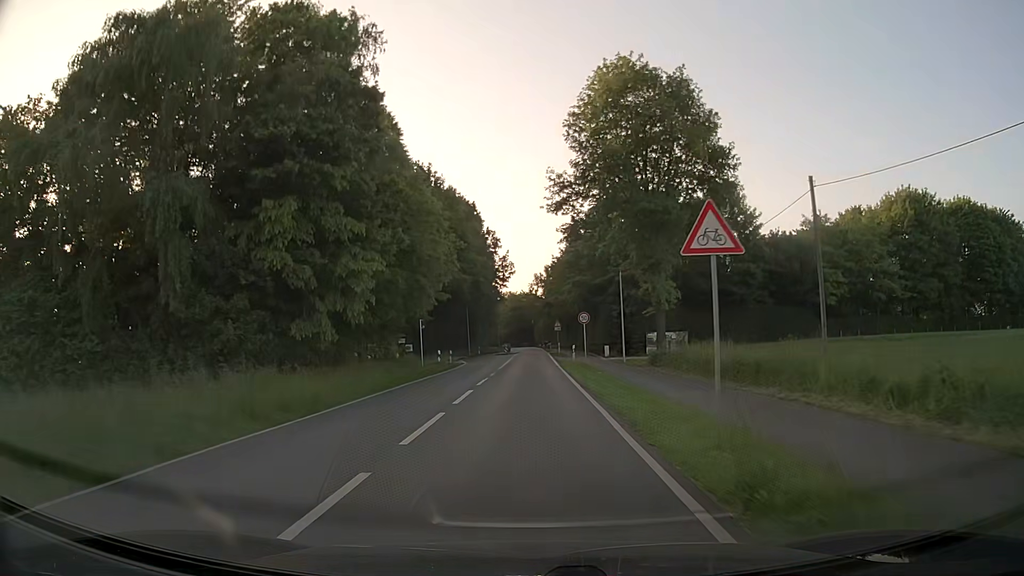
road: secondary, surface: asphalt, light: Day
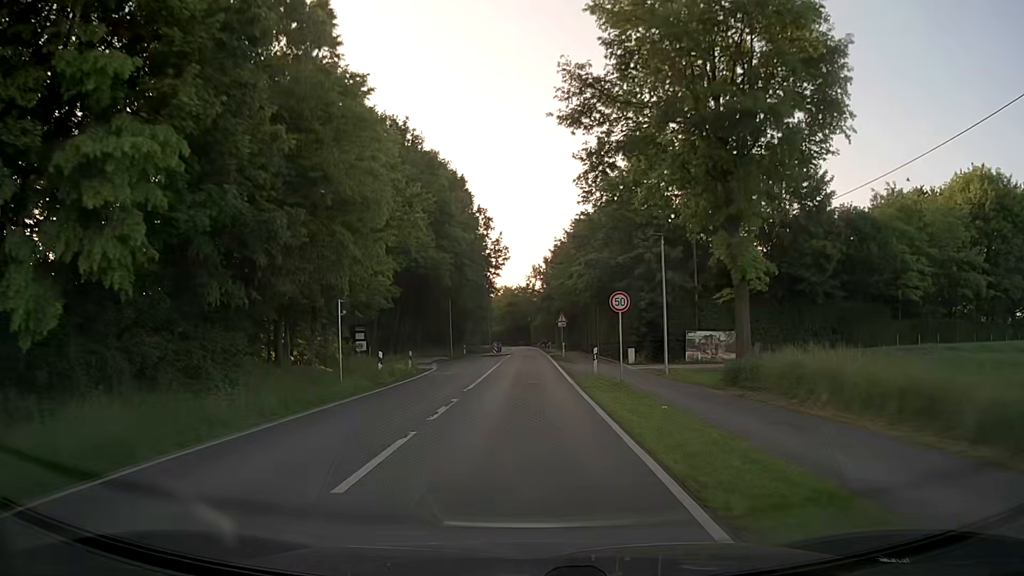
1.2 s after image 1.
(+0.1, +15.3) m; 0°
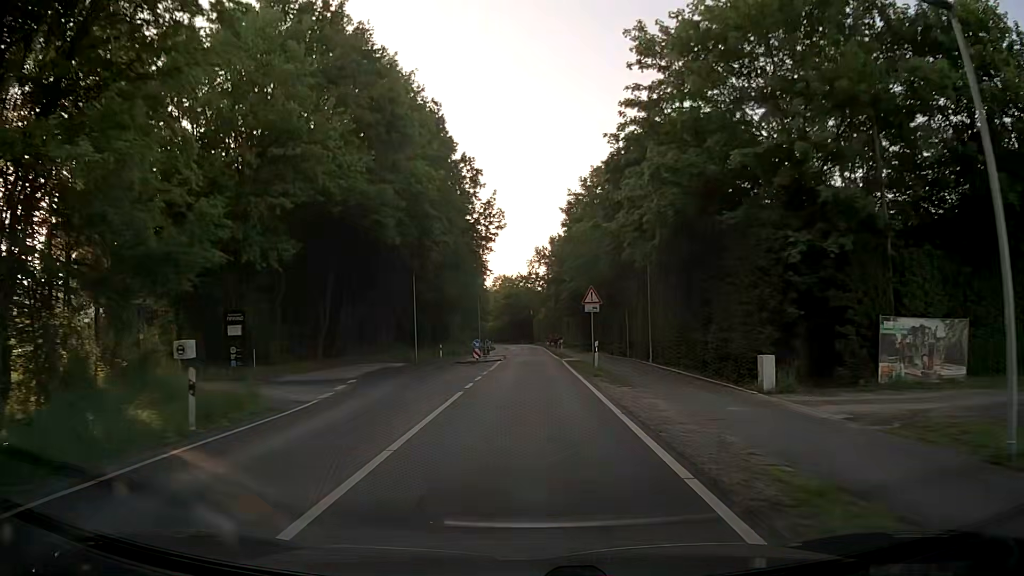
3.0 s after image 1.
(0.0, +22.9) m; 0°
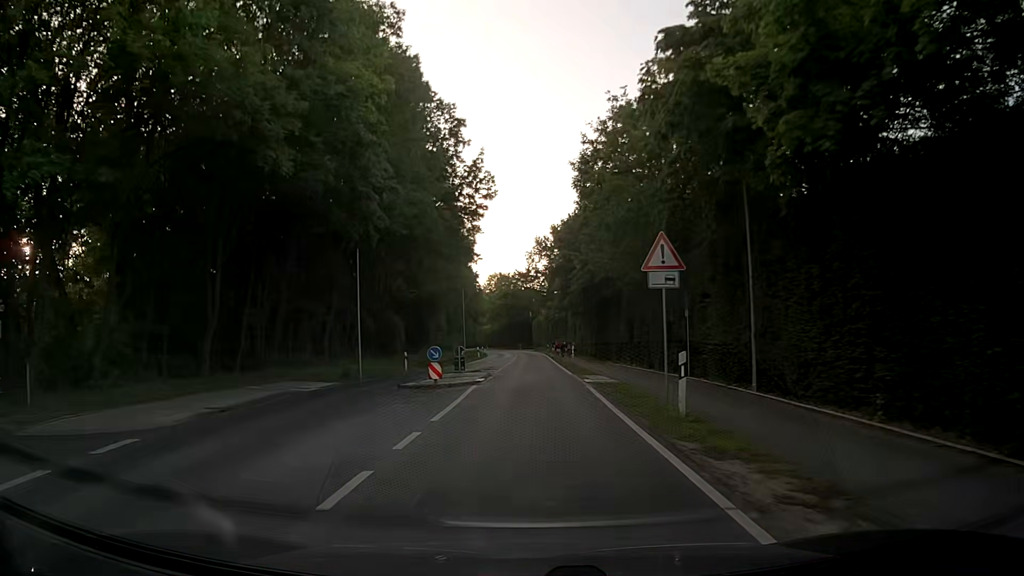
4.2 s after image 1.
(-0.1, +15.3) m; -1°
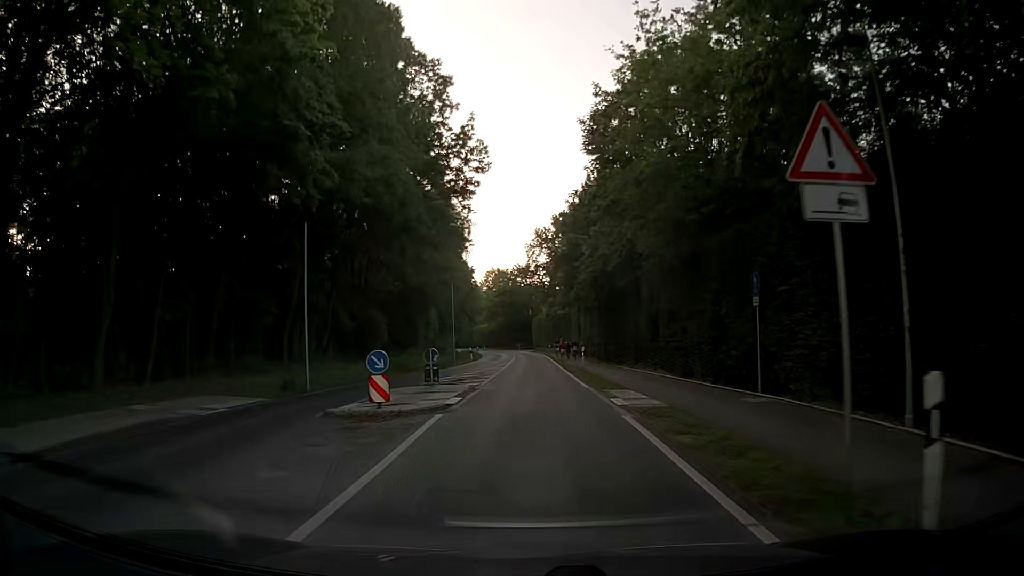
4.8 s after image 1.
(0.0, +7.6) m; 0°
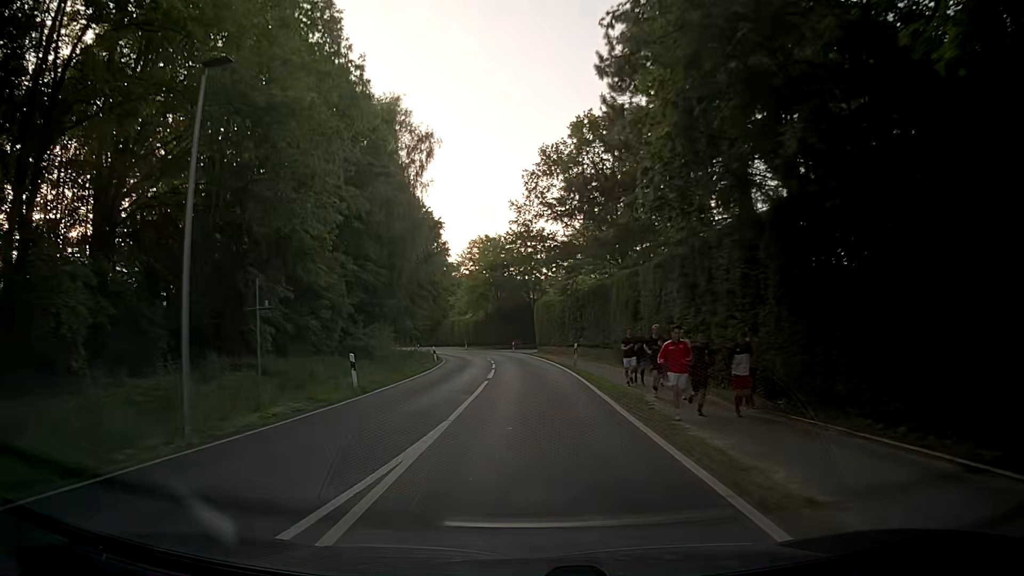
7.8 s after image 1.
(+0.6, +38.2) m; +1°
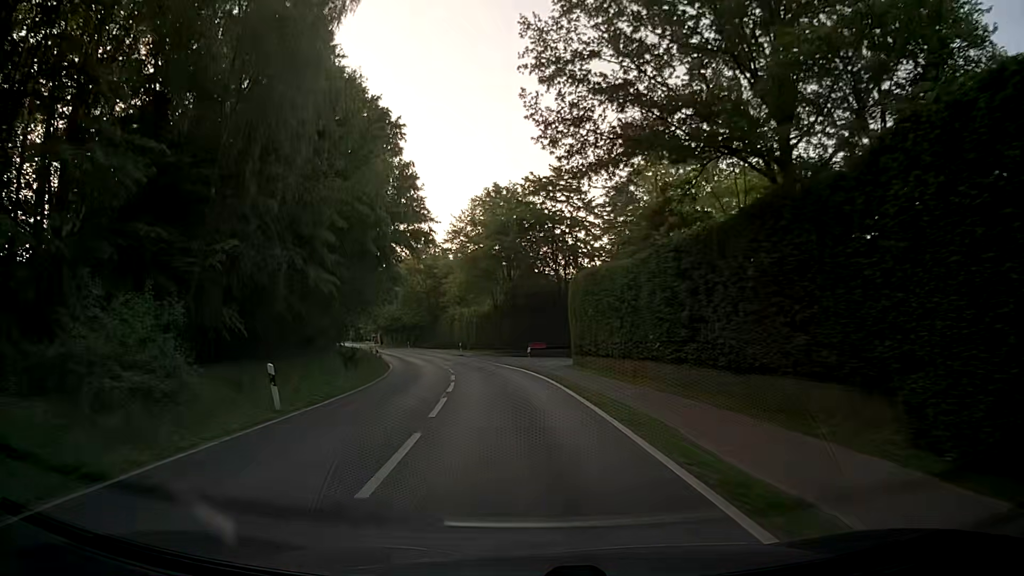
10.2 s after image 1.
(-0.3, +30.5) m; -3°
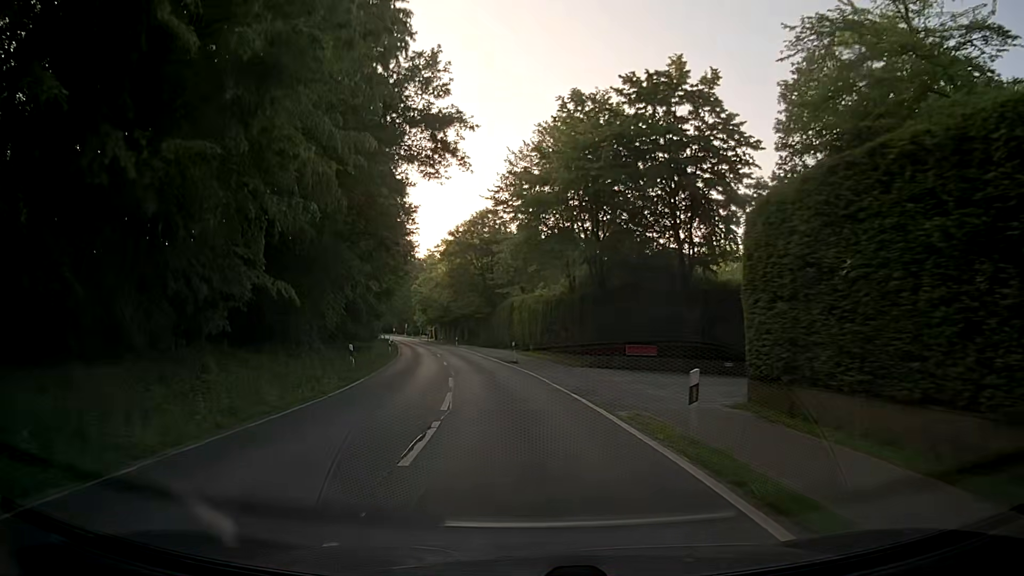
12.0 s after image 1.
(-0.5, +22.8) m; -4°
(0, +10) (-1, +20) (-2, +30) (-4, +40) (-5, +50) (-7, +59) (-9, +69) (-11, +79) (-13, +89) (-15, +99) m
